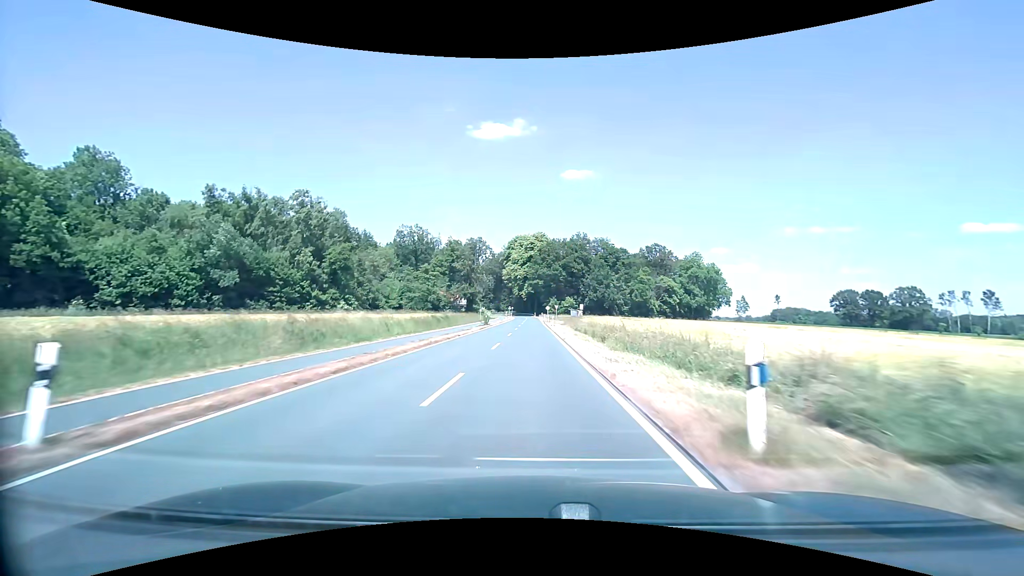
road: tertiary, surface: asphalt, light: Day
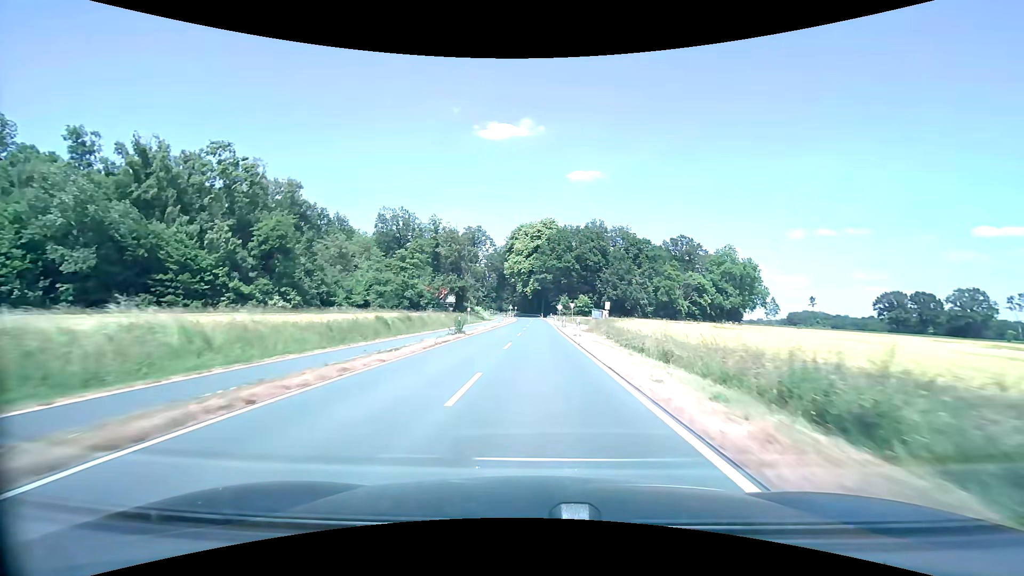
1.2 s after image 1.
(-0.3, +24.1) m; -1°
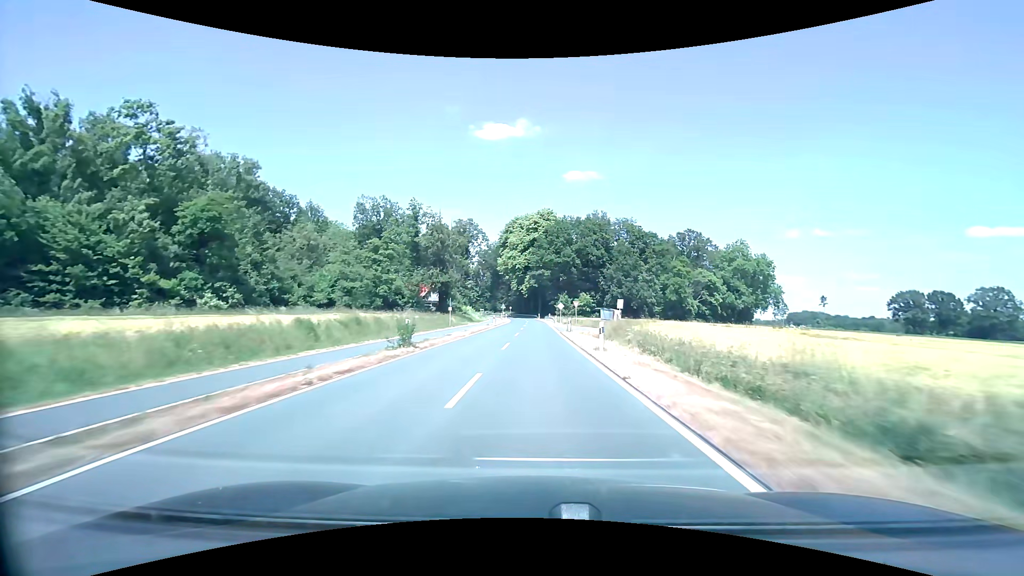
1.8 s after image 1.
(0.0, +12.1) m; 0°
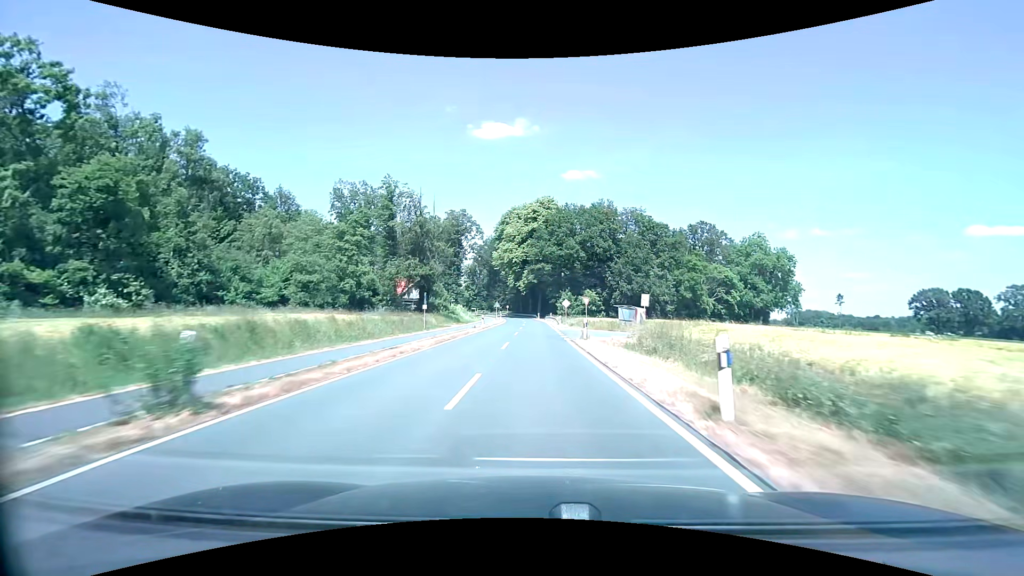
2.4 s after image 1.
(0.0, +12.1) m; 0°
